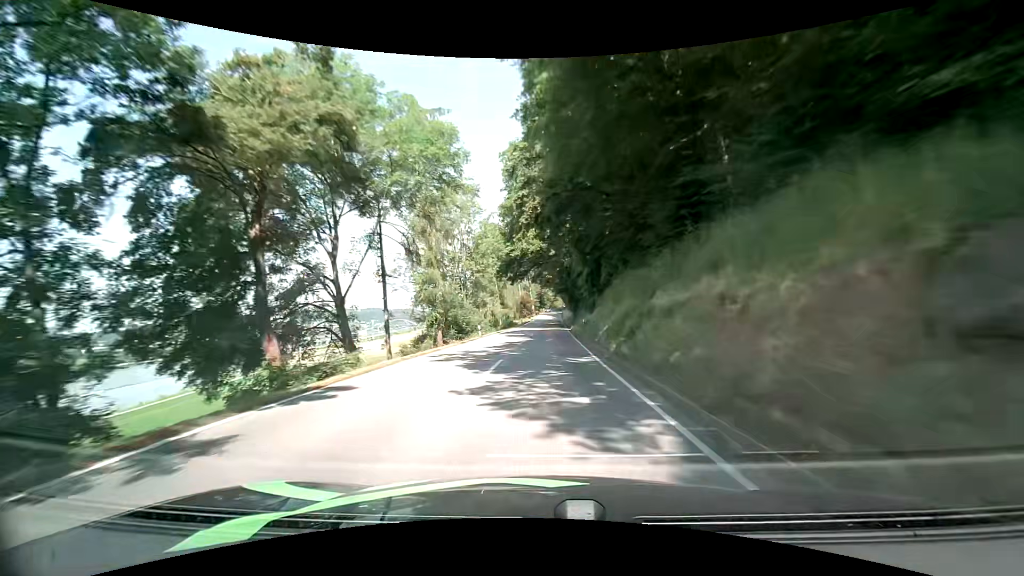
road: secondary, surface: asphalt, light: Day
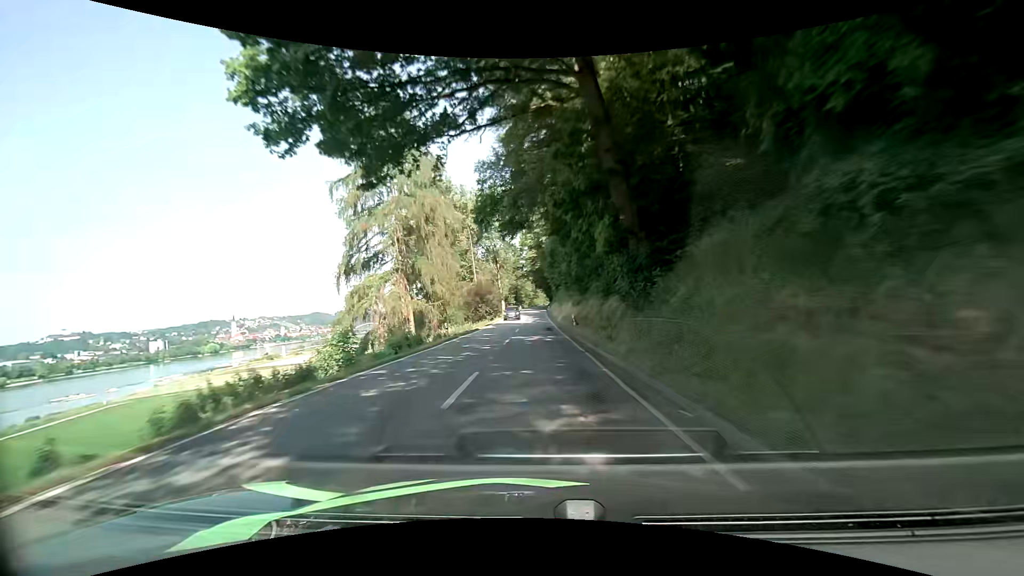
(+0.8, +53.8) m; +2°
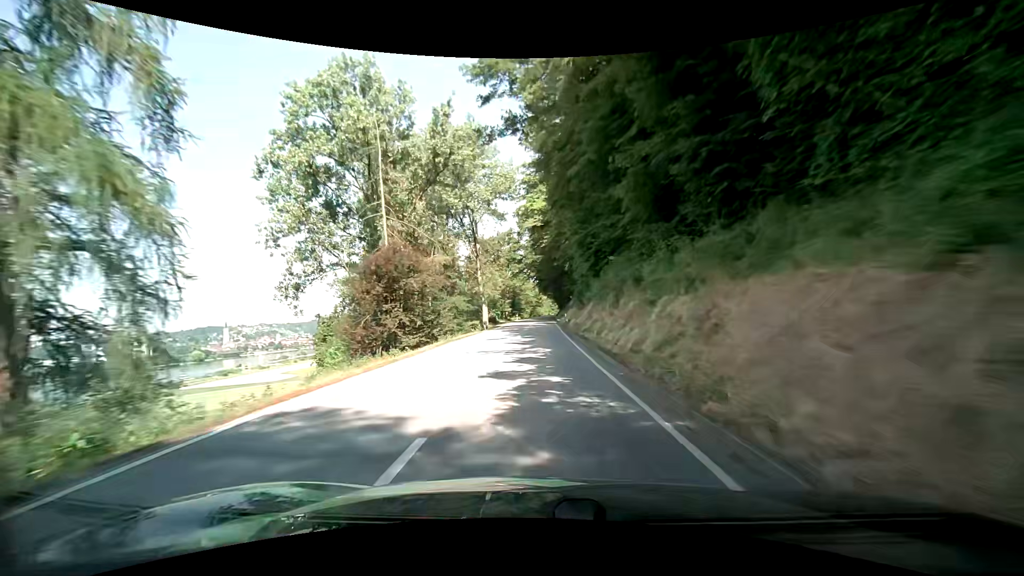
(-0.3, +43.0) m; 0°
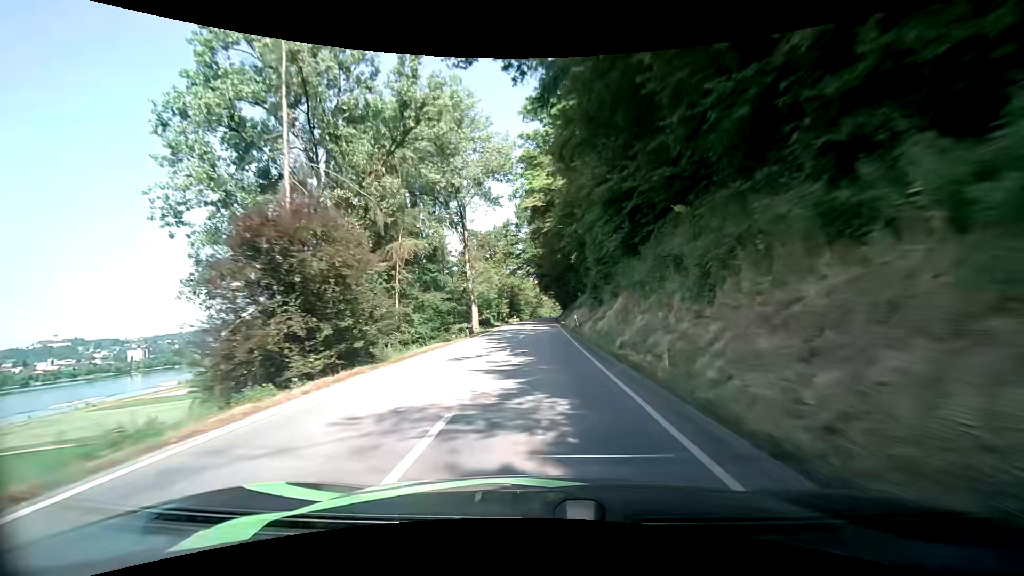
(0.0, +10.9) m; 0°
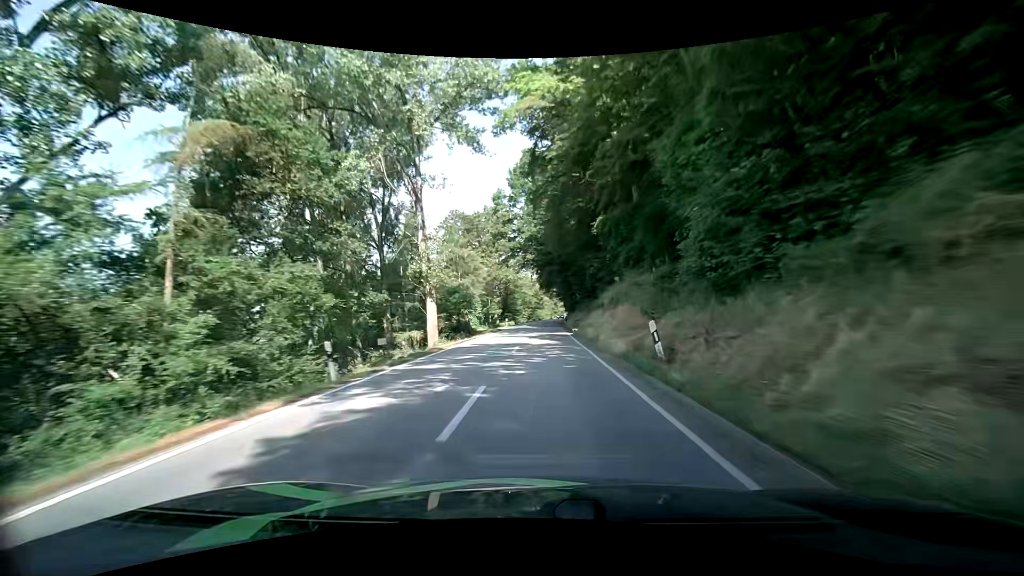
(0.0, +21.7) m; 0°
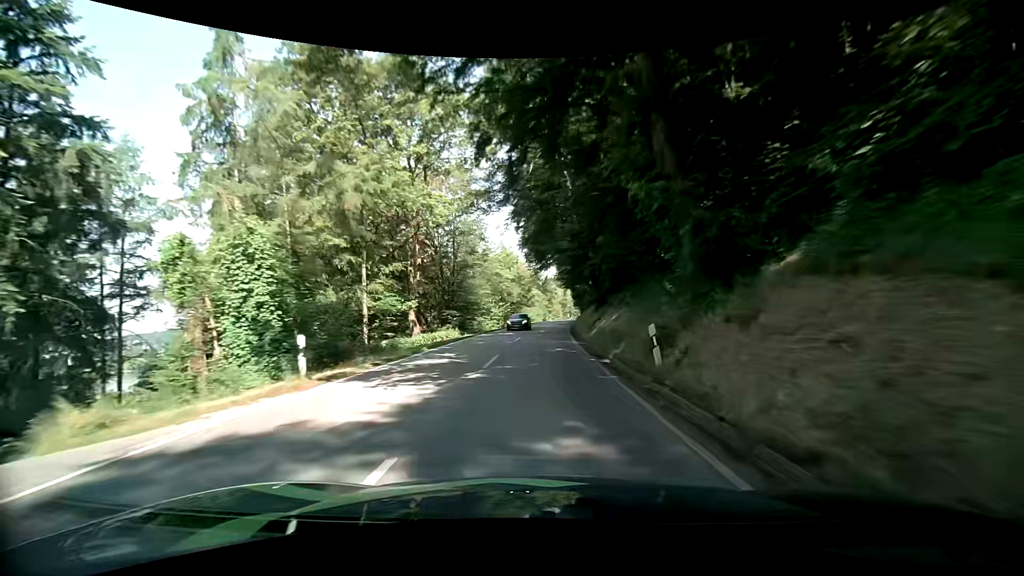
(+0.9, +54.2) m; +1°
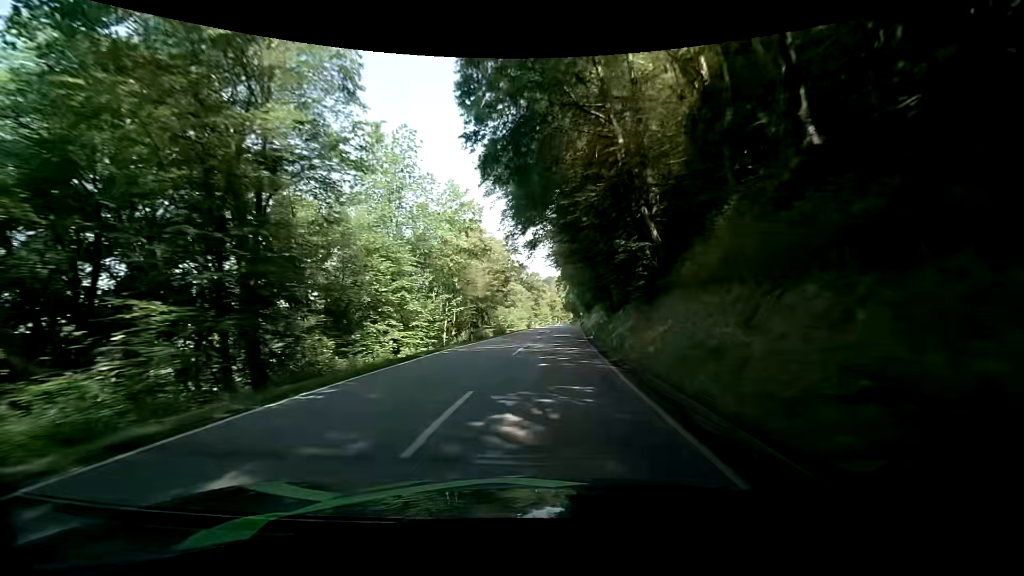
(+0.5, +32.5) m; +1°
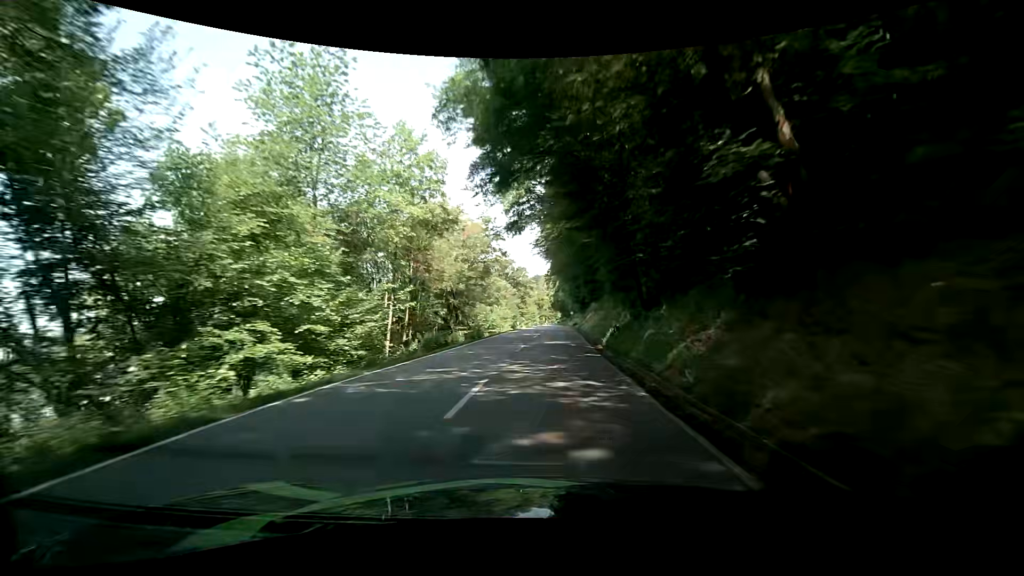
(+0.2, +10.8) m; +1°
(0, +10) (+1, +20) (+1, +30) (+2, +40) (+2, +50) (+3, +60) (+3, +70) (+4, +80) (+4, +90) (+5, +100) m
